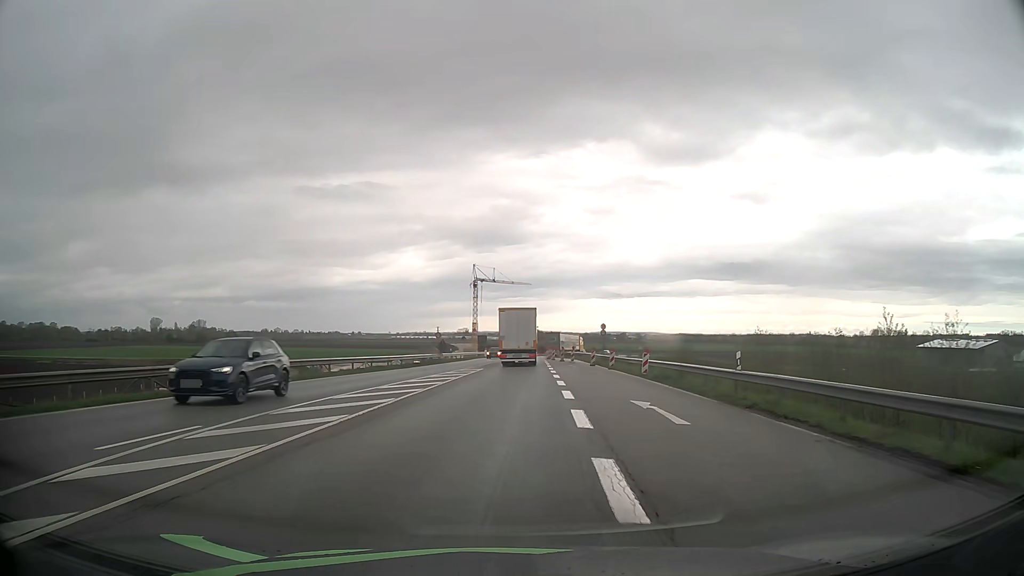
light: Day
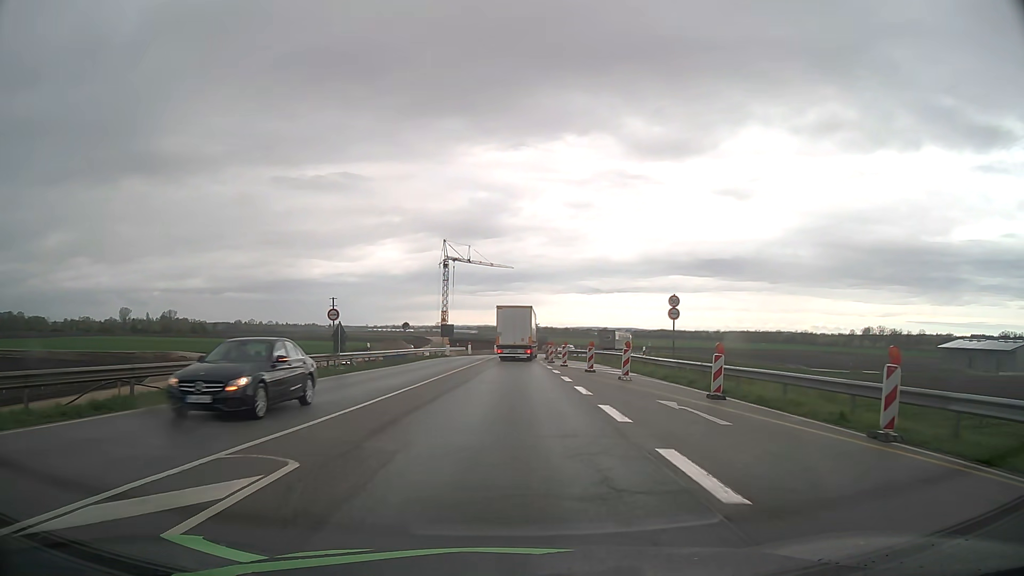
(+0.7, +35.6) m; +2°
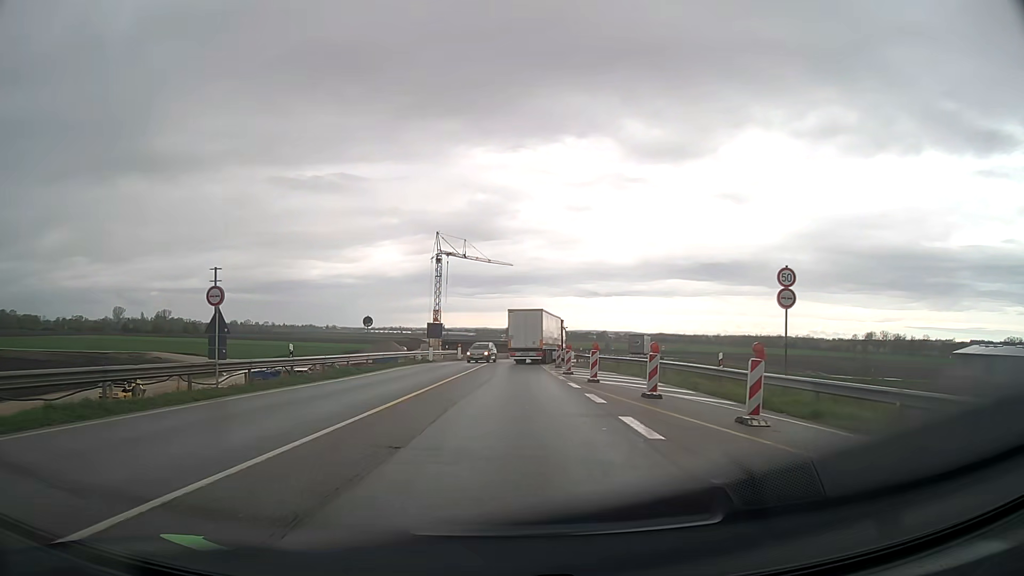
(0.0, +14.0) m; 0°
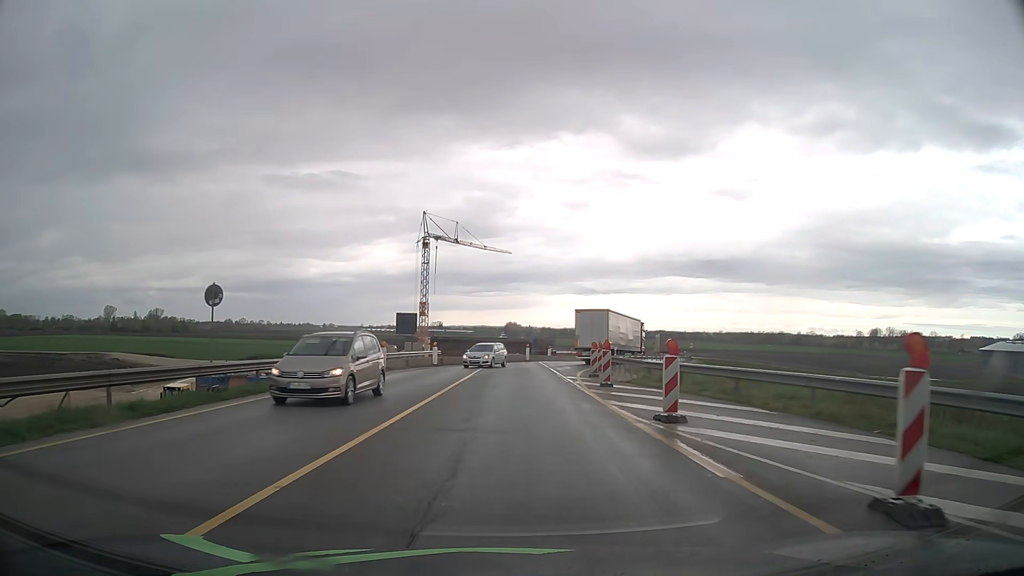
(0.0, +20.8) m; 0°
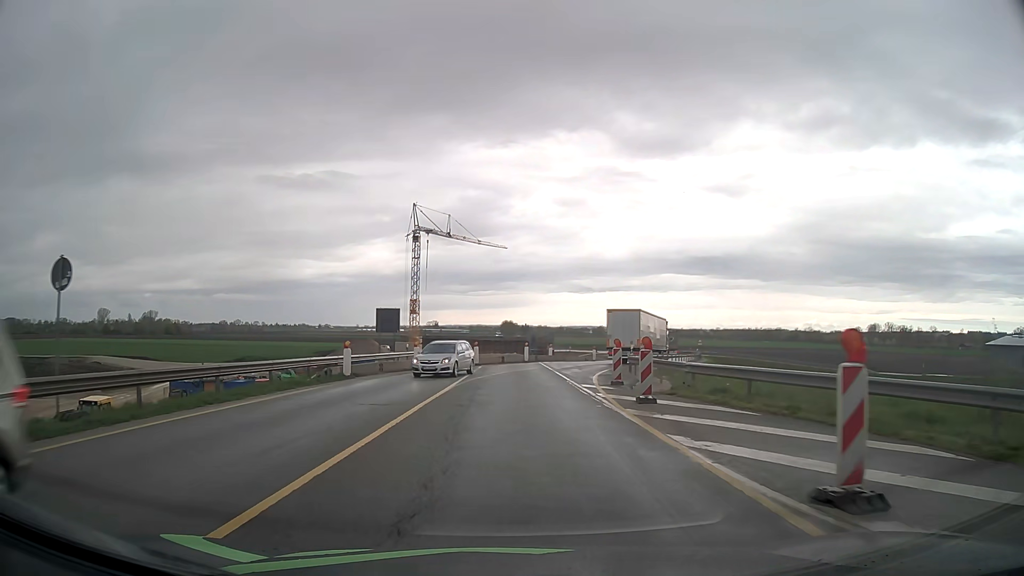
(0.0, +7.0) m; 0°
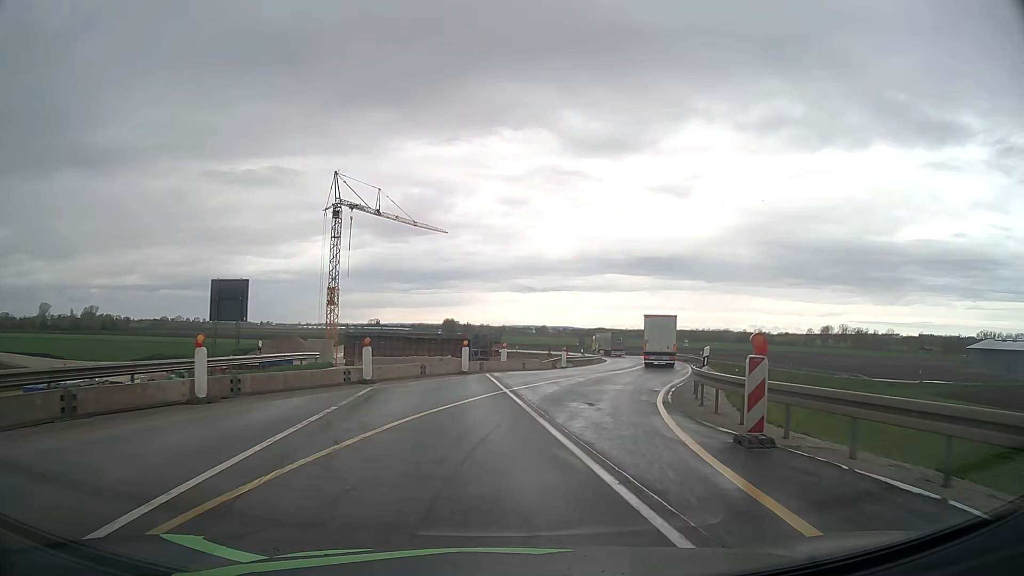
(+0.6, +21.0) m; +5°
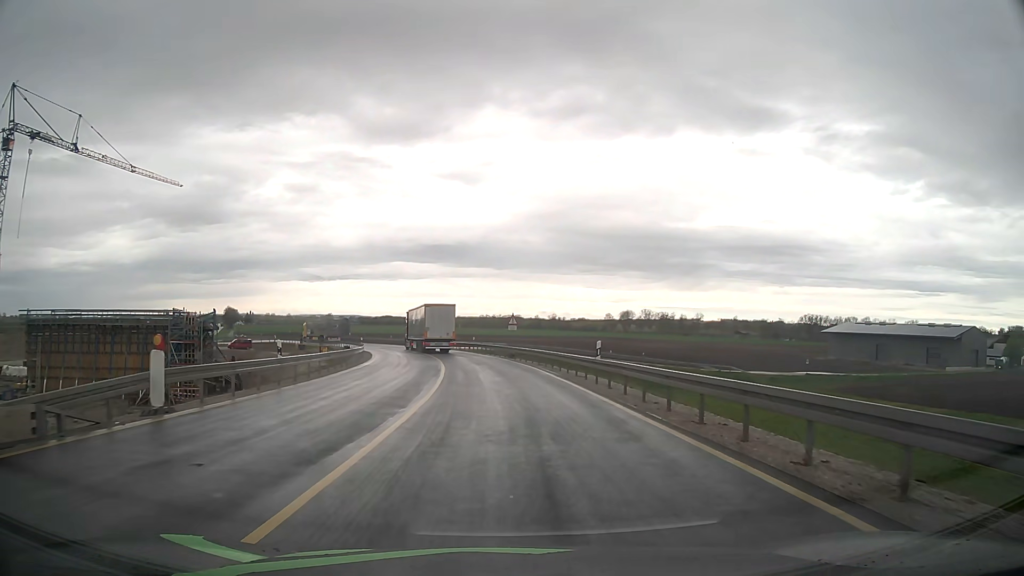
(+6.5, +34.9) m; +18°
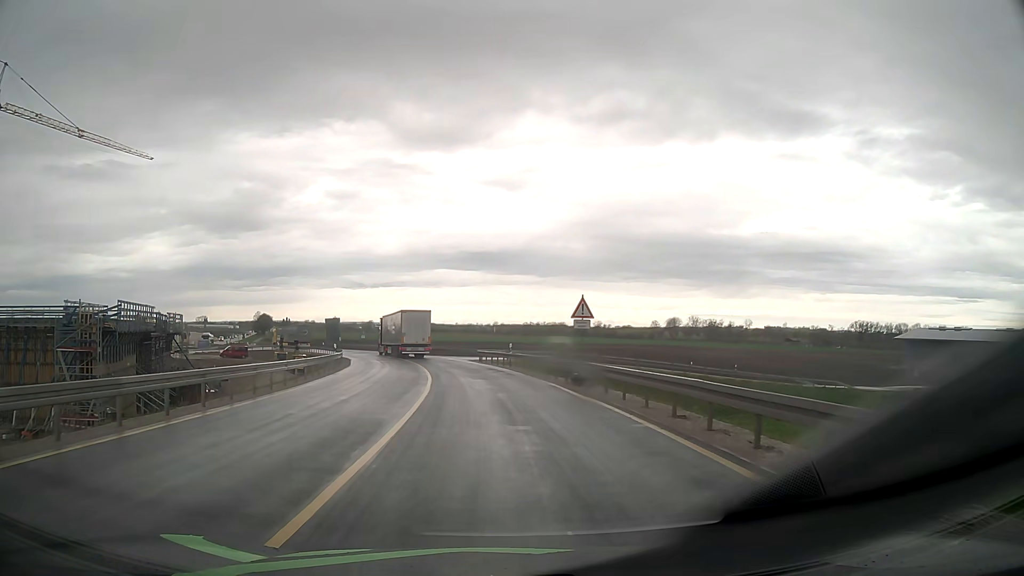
(-0.4, +22.5) m; -3°
(0, +10) (-1, +20) (-2, +30) (-3, +40) (-5, +50) (-7, +59) (-11, +69) (-14, +78) (-18, +87) (-22, +96) m
